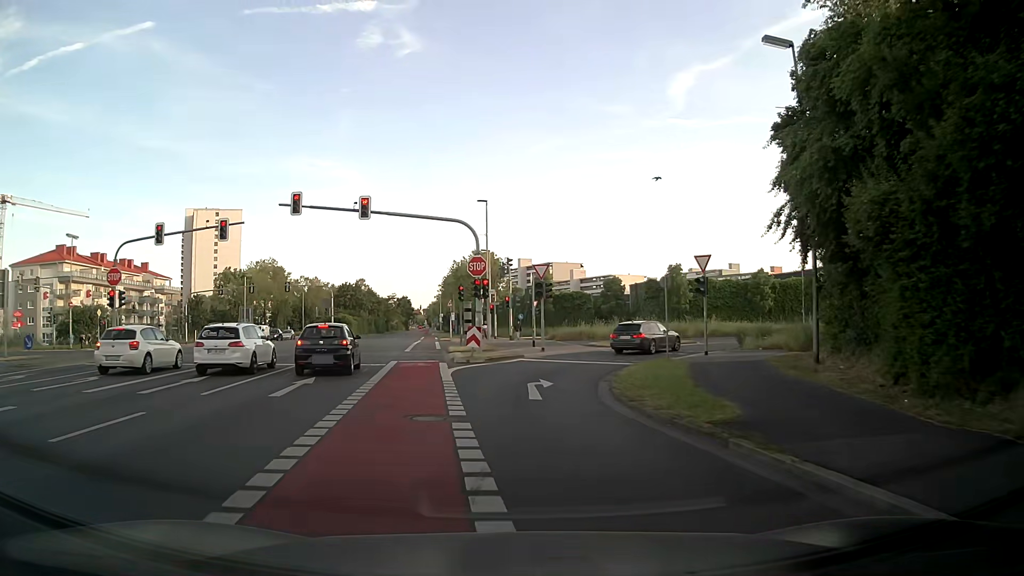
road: secondary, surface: asphalt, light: Day
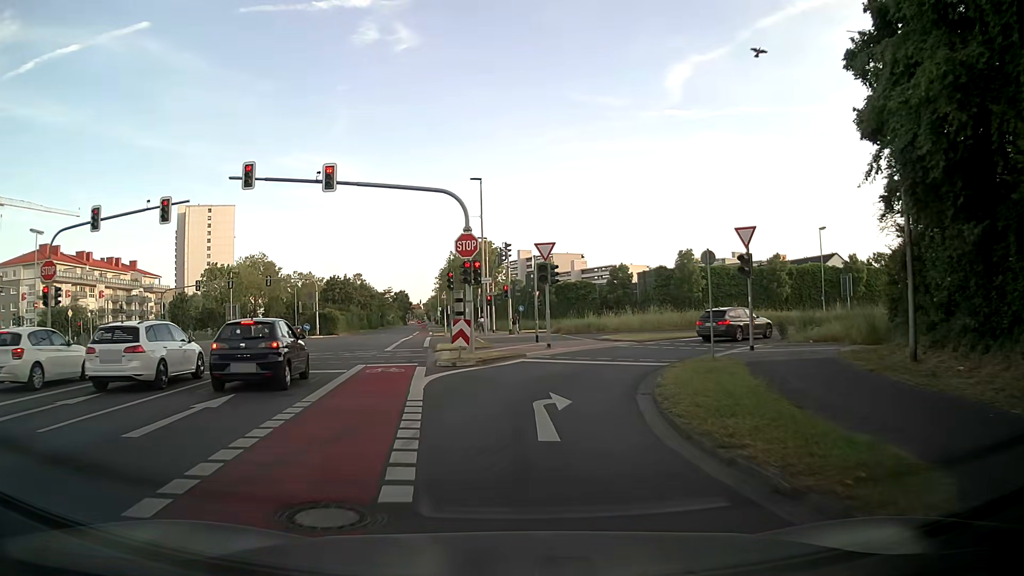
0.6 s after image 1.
(+0.1, +5.4) m; 0°
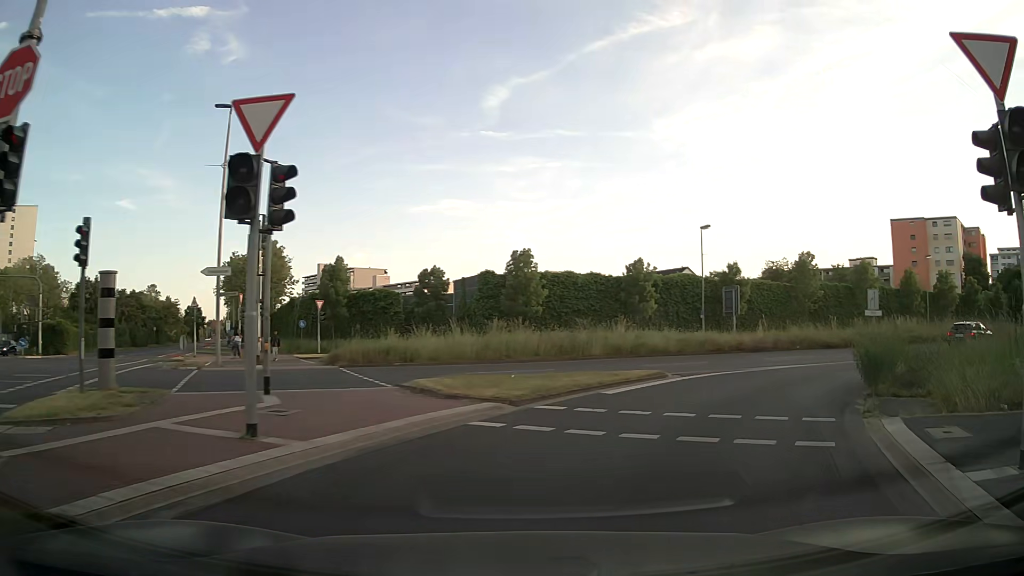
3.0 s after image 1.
(+1.4, +17.7) m; +17°
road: secondary_link
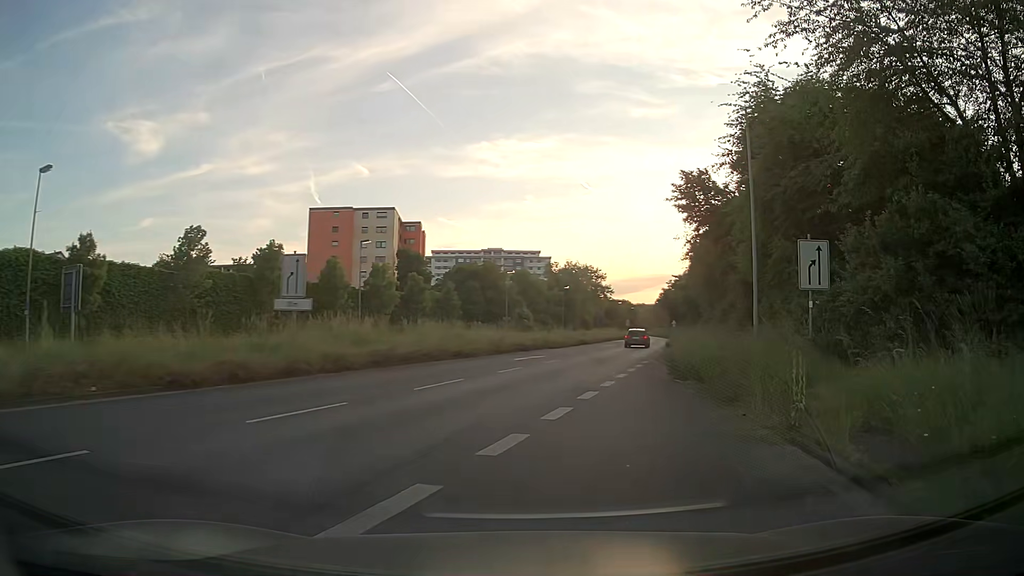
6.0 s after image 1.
(+9.3, +19.8) m; +51°
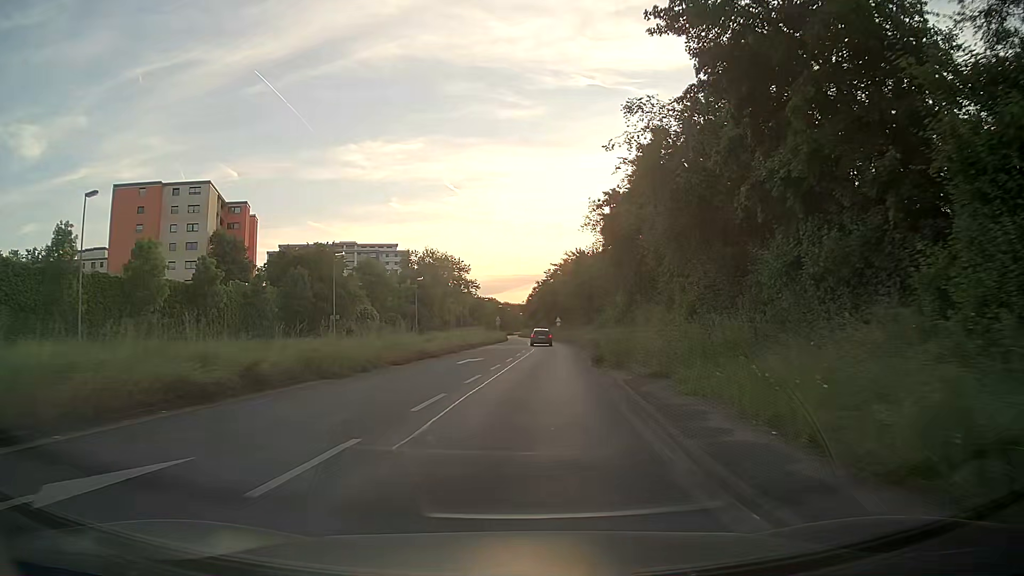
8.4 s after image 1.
(+3.5, +27.2) m; +11°
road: primary
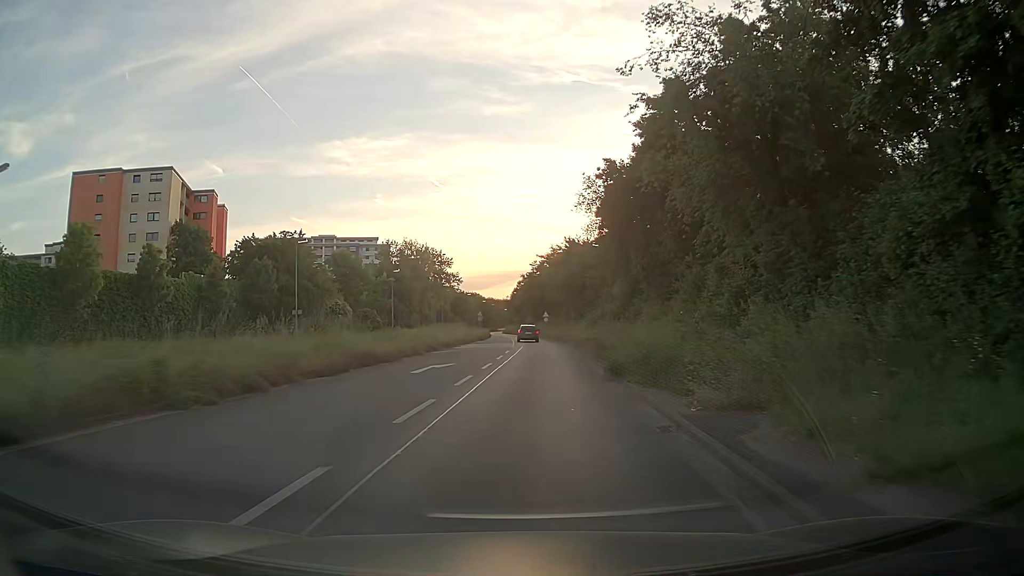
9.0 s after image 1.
(+0.1, +8.0) m; +1°
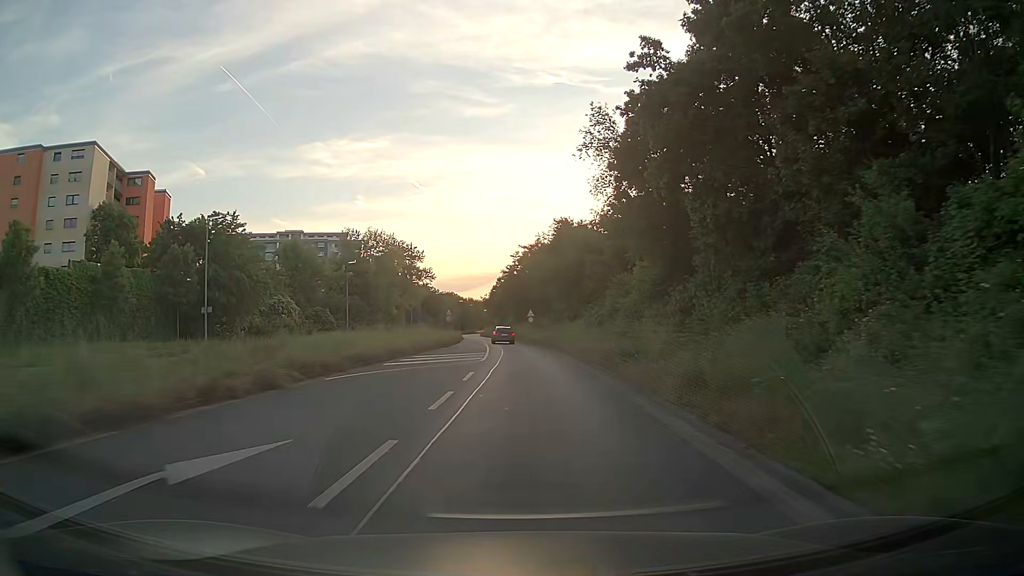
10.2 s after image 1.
(+0.3, +16.4) m; +2°
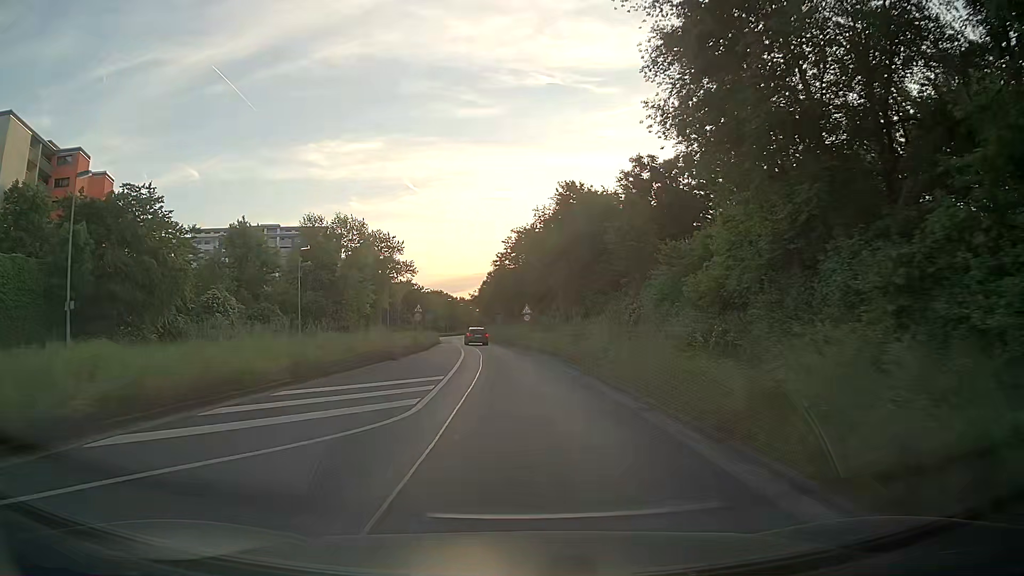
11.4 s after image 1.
(+0.2, +16.7) m; 0°
(0, +10) (0, +20) (-1, +30) (-1, +40) (-2, +50) (-3, +60) (-4, +70) (-5, +80) (-7, +90) (-8, +100) m
